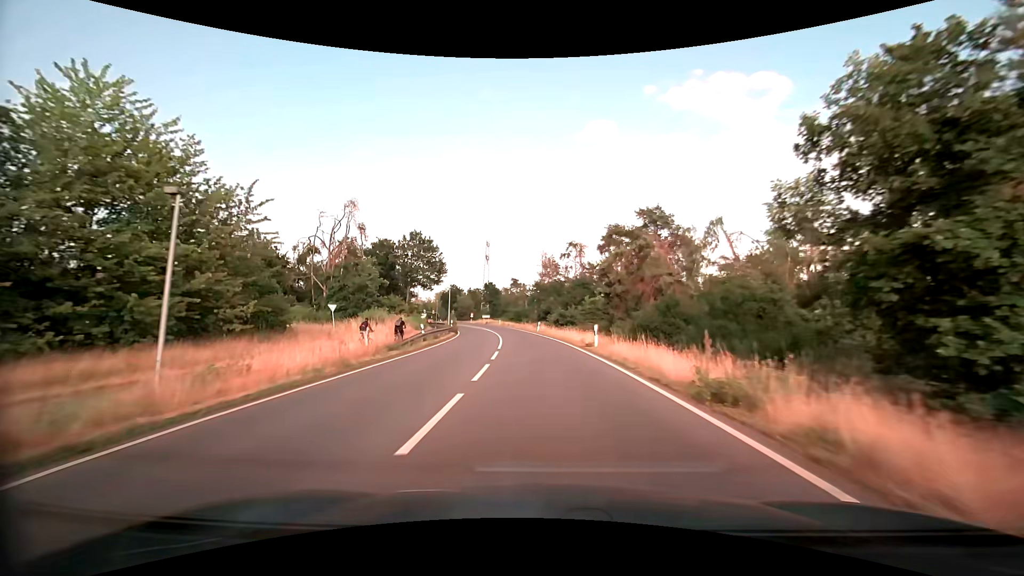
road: primary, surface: asphalt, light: Day
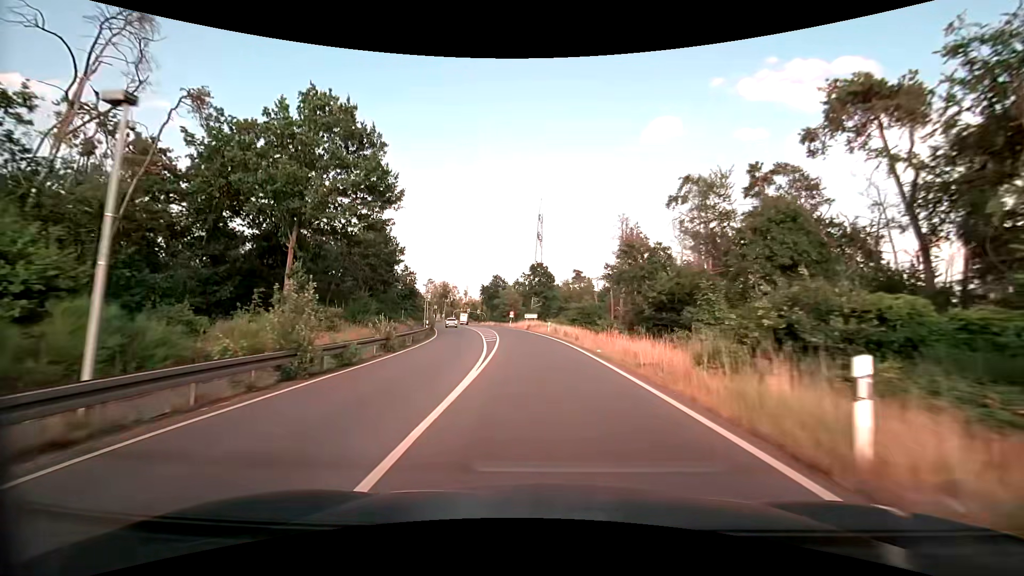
(-2.7, +47.3) m; -7°
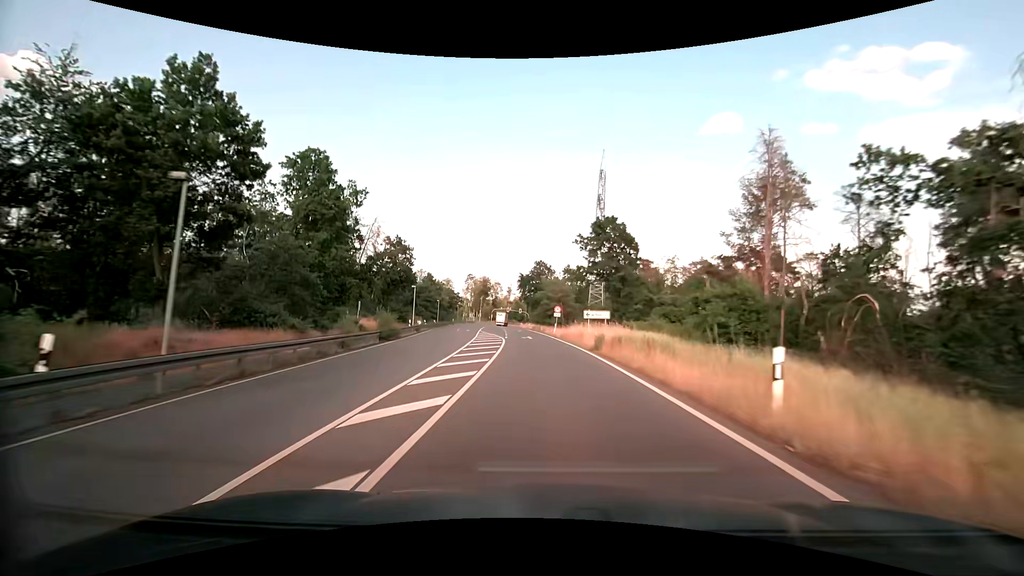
(-1.8, +37.7) m; -6°
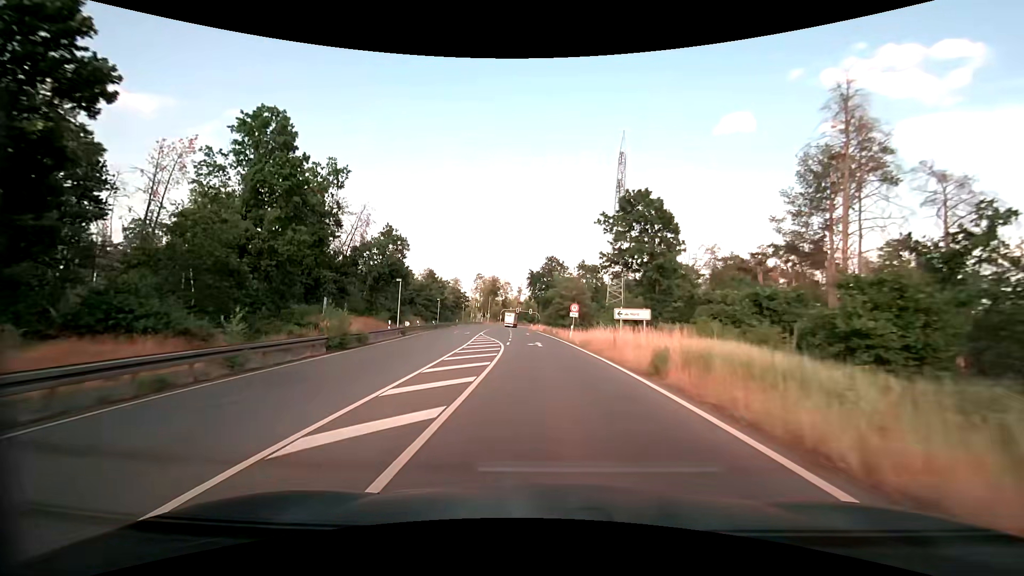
(-0.1, +9.5) m; -1°
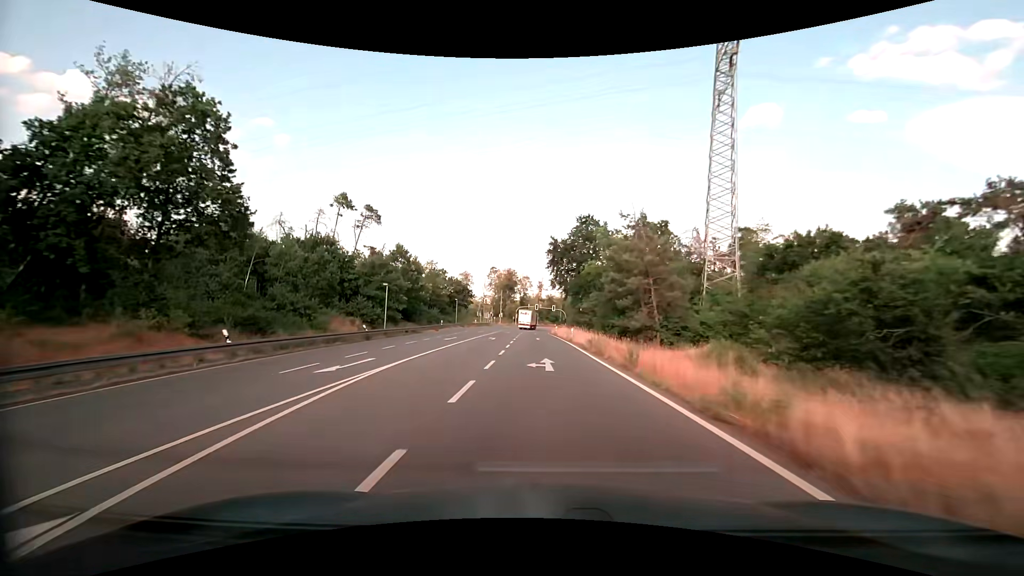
(-0.8, +38.1) m; -3°
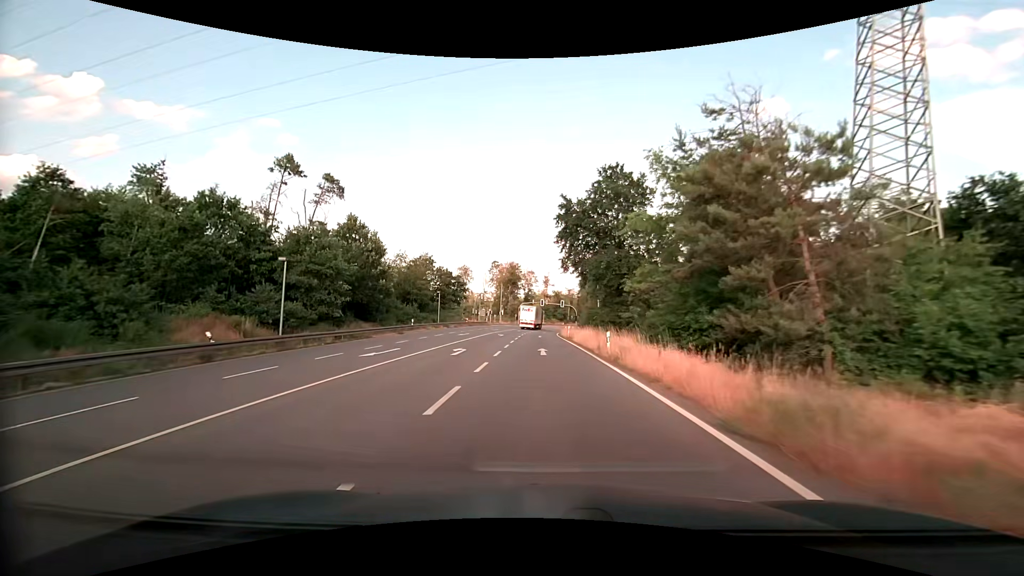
(0.0, +19.2) m; 0°
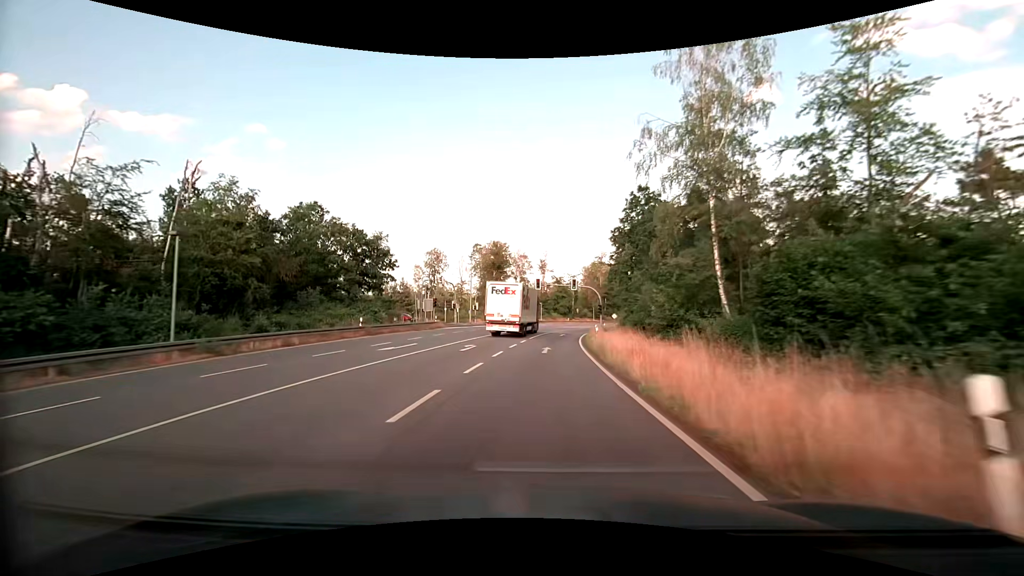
(-0.1, +48.2) m; +1°
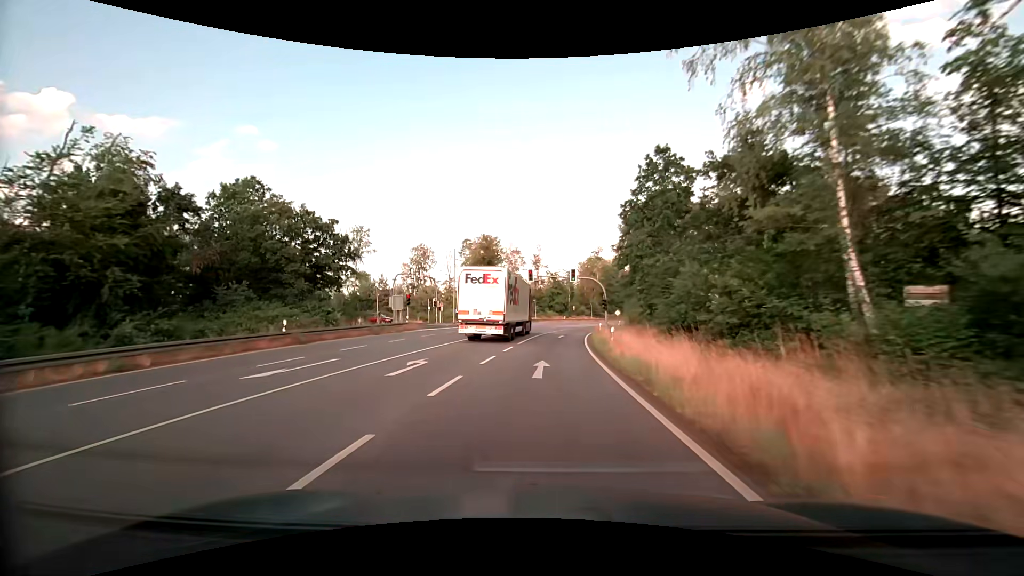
(0.0, +9.7) m; 0°
(0, +10) (0, +20) (+1, +30) (+2, +40) (+3, +50) (+4, +60) (+6, +70) (+8, +79) (+10, +89) (+13, +99) m
